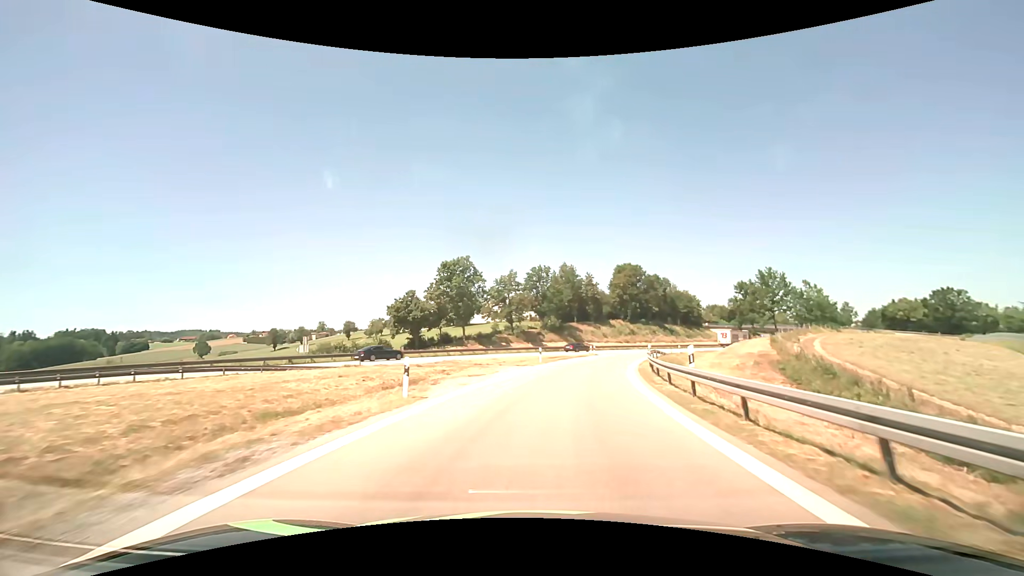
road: motorway_link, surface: asphalt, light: Day
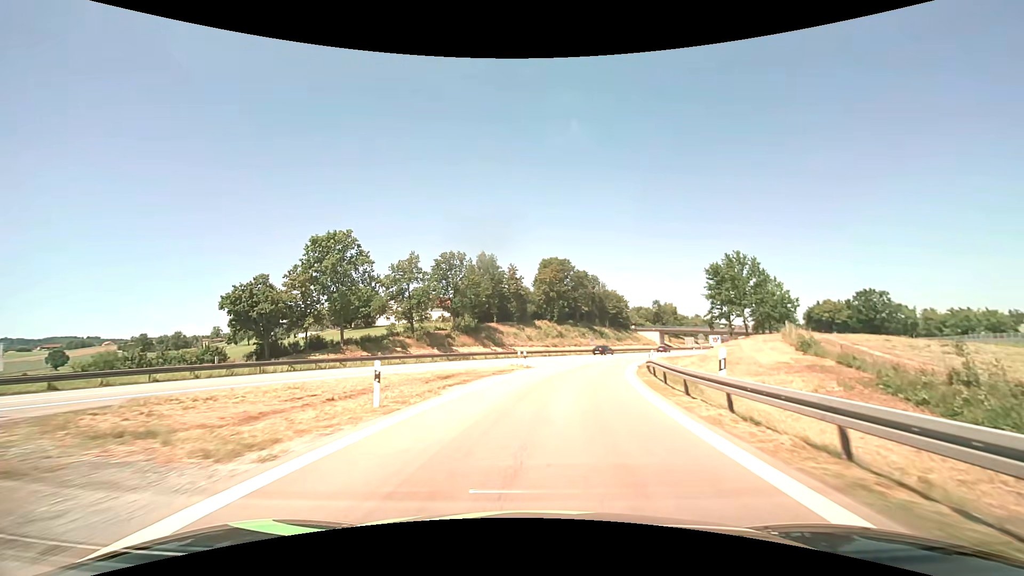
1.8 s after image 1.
(+2.0, +23.8) m; +9°
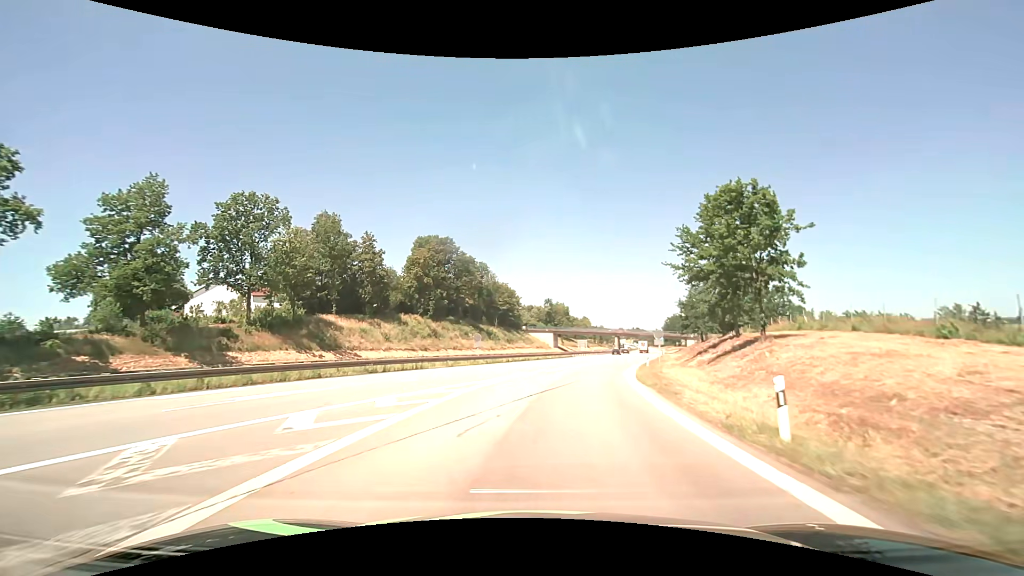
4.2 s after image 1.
(+3.6, +33.0) m; +13°
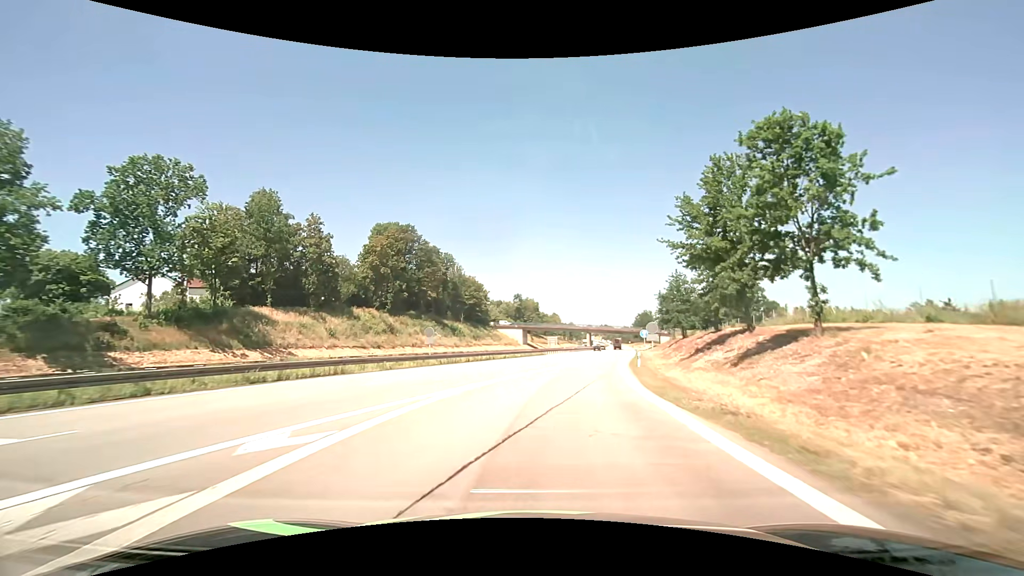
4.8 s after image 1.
(+0.2, +8.6) m; +3°
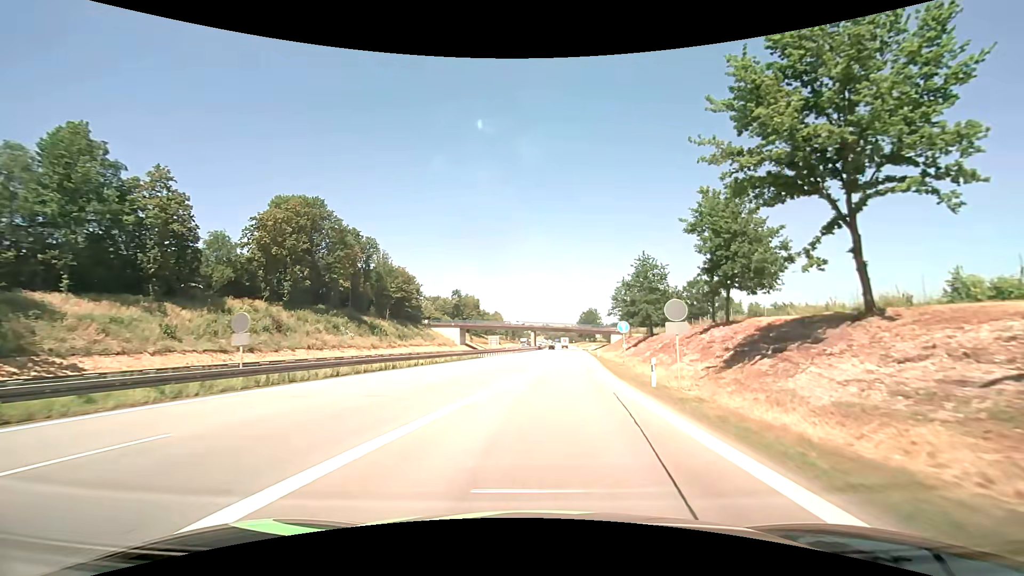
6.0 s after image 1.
(+1.0, +17.5) m; +6°
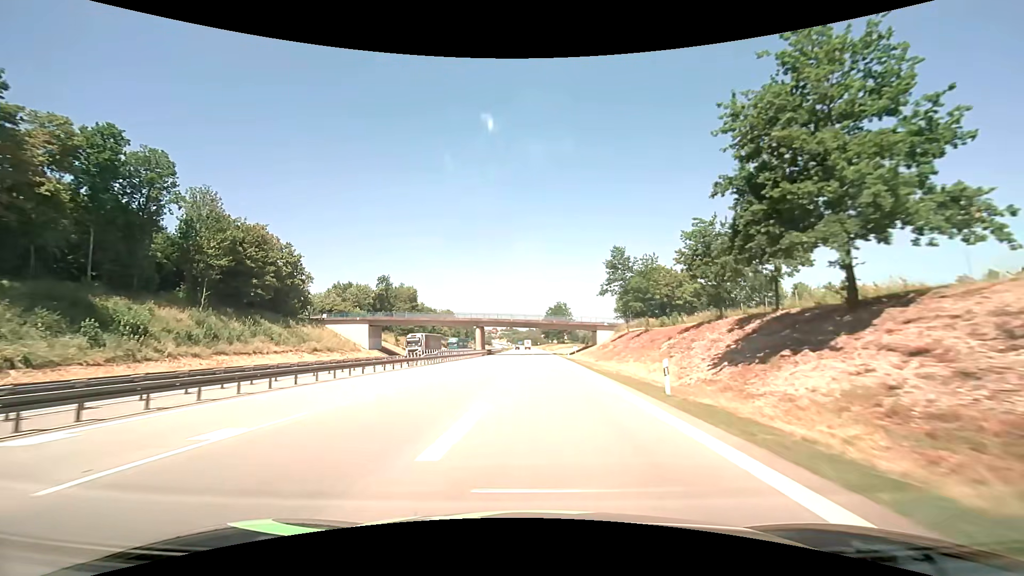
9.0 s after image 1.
(+3.8, +50.3) m; +5°
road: motorway
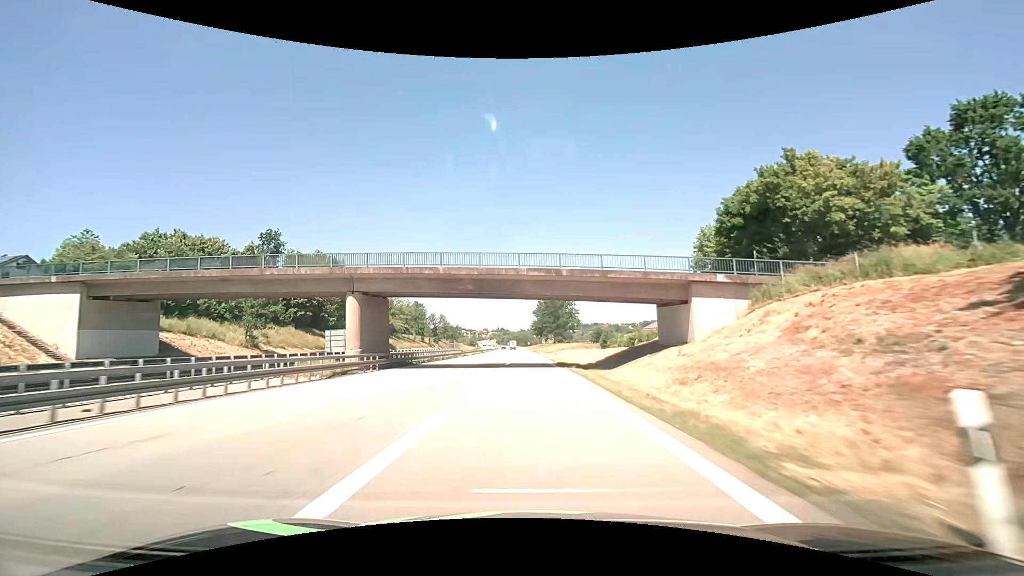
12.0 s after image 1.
(+1.4, +61.9) m; +1°
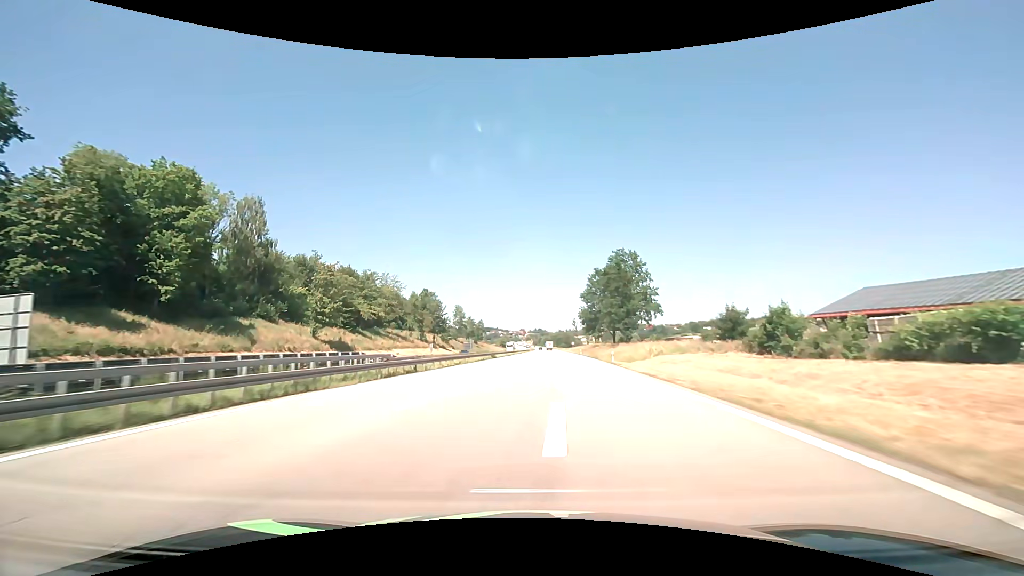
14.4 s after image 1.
(-2.2, +58.1) m; -5°
(0, +10) (0, +20) (0, +30) (+1, +40) (+1, +50) (+1, +60) (+2, +70) (+2, +80) (+3, +90) (+3, +100) m
